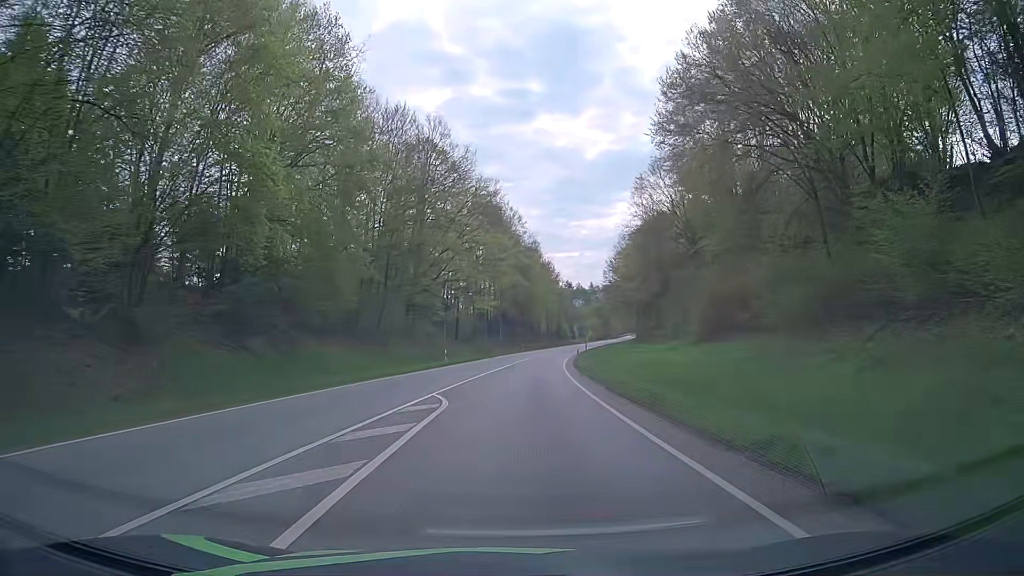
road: primary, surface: asphalt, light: Day
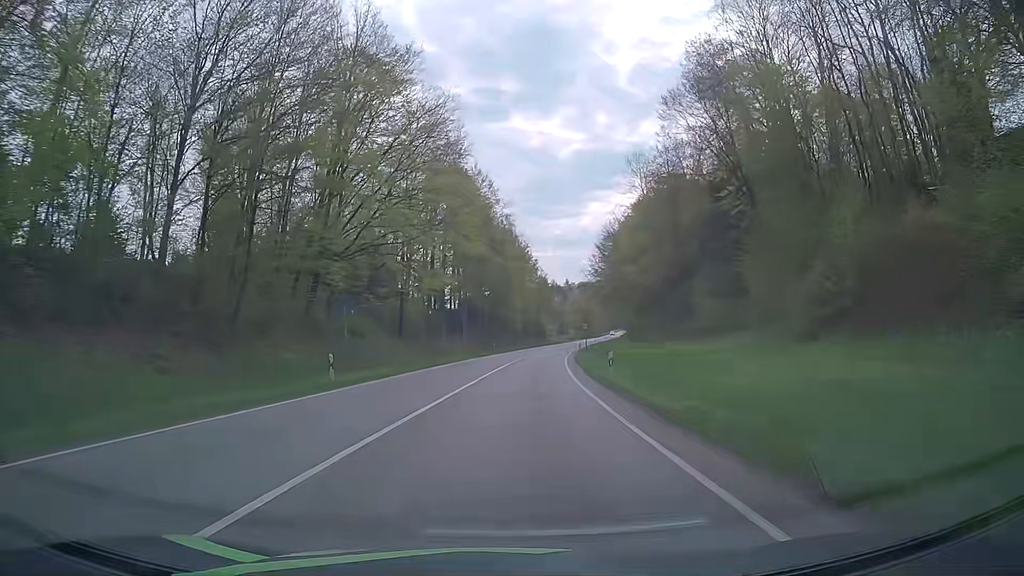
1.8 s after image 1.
(+0.5, +24.3) m; +3°
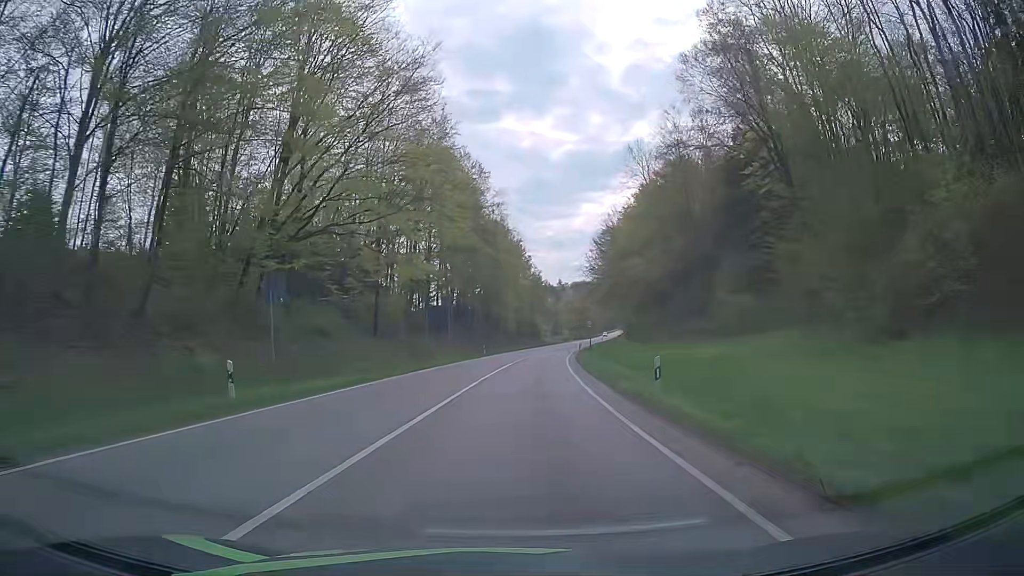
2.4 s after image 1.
(0.0, +7.7) m; 0°
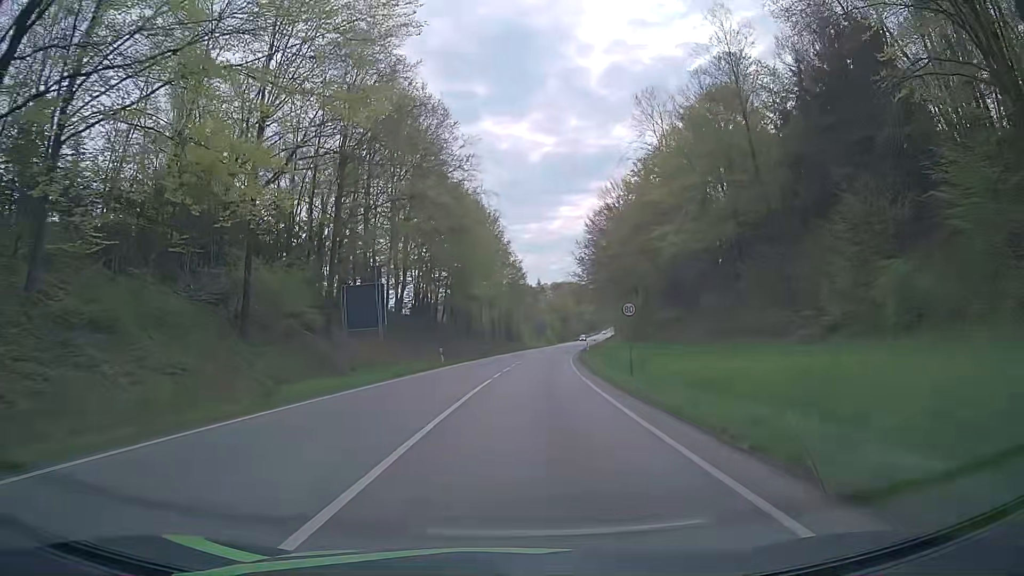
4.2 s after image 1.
(+0.3, +22.1) m; +1°
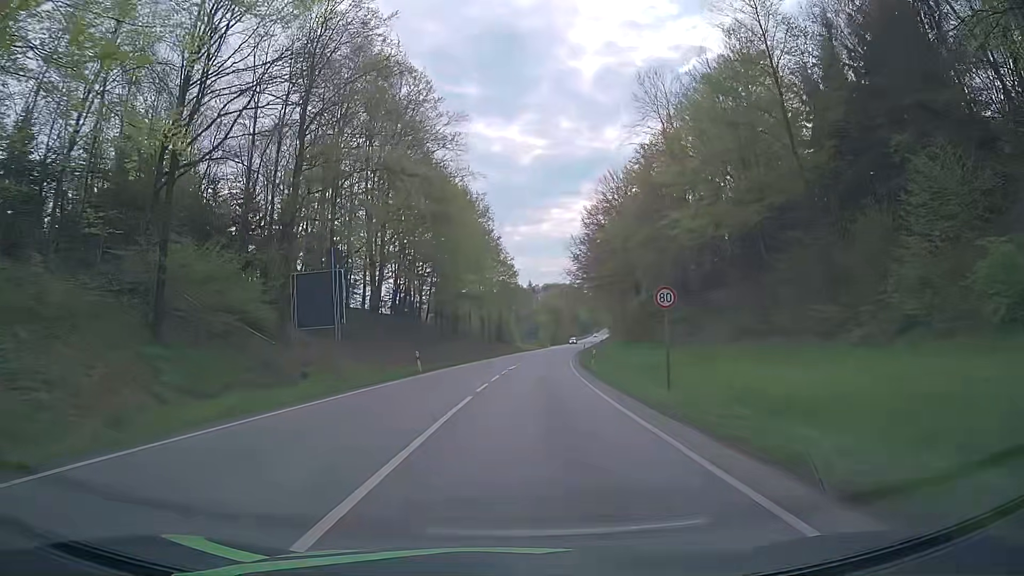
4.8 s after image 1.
(+0.1, +7.1) m; +1°
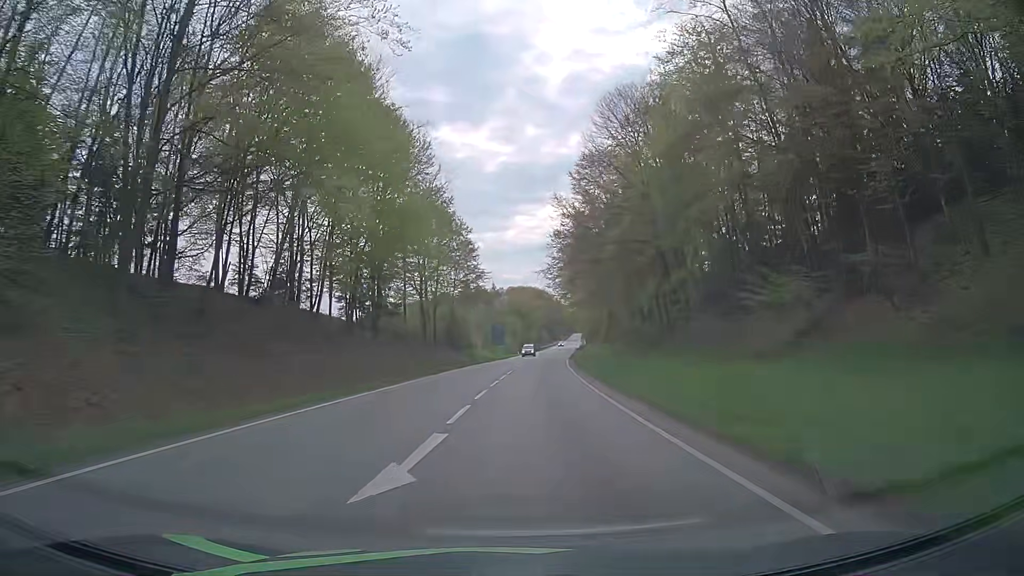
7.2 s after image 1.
(+0.9, +32.1) m; +3°
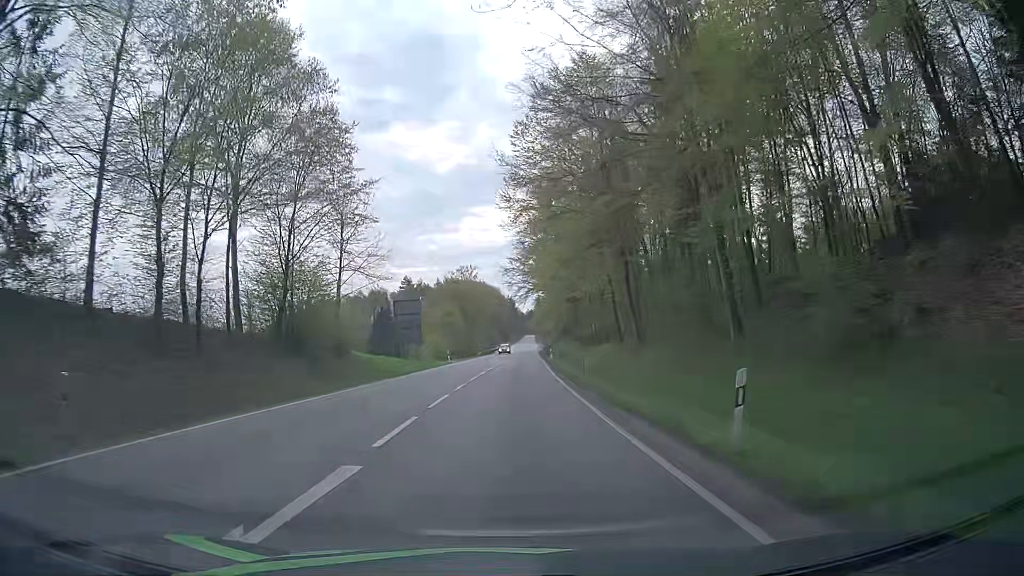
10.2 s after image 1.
(+2.1, +45.2) m; +4°
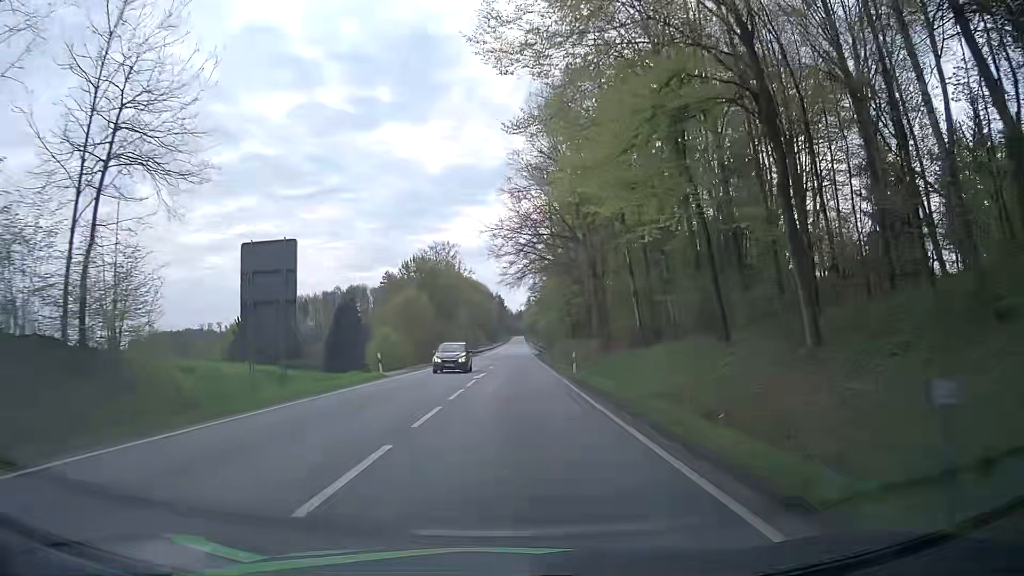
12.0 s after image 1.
(0.0, +27.9) m; +2°
(0, +10) (0, +20) (0, +30) (0, +40) (0, +50) (0, +60) (0, +70) (+1, +80) (+1, +90) (+1, +100) m
